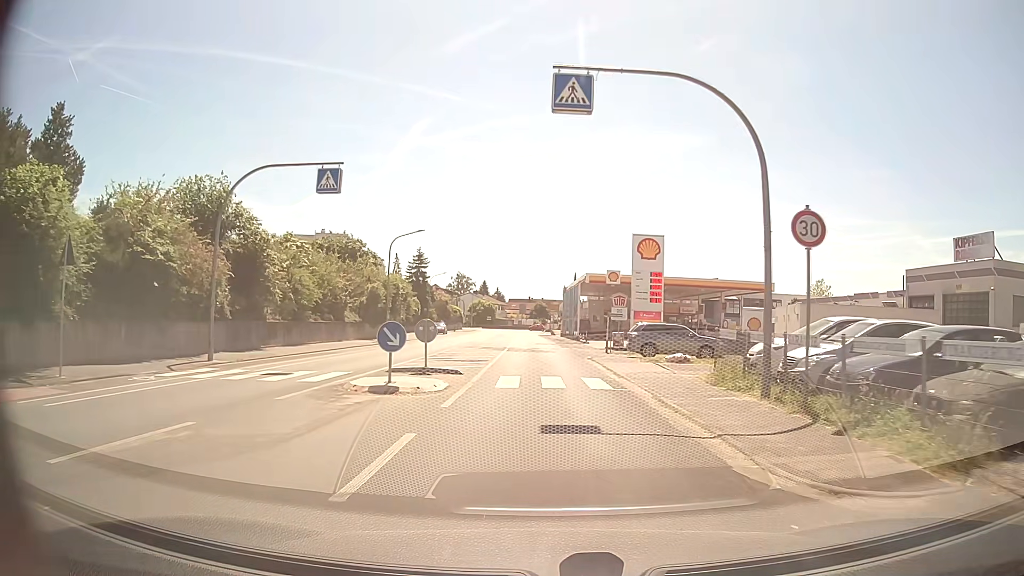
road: tertiary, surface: asphalt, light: Day
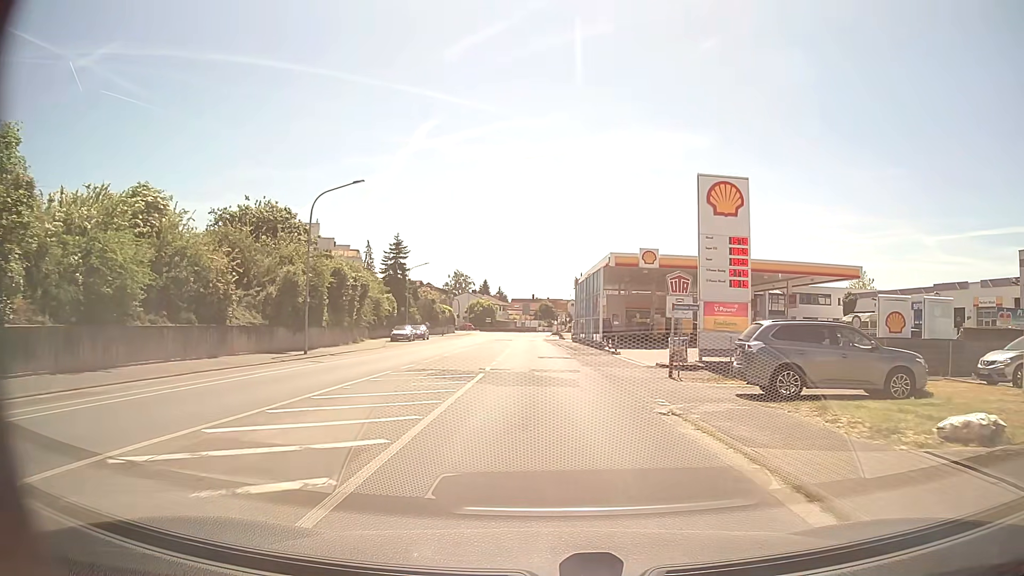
(-0.2, +17.6) m; -1°
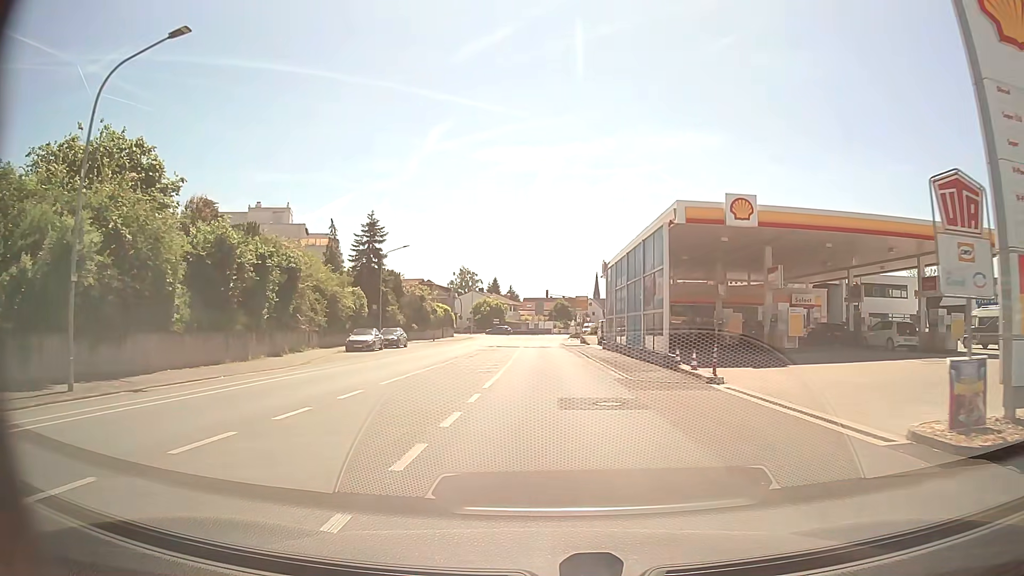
(-0.3, +17.6) m; -1°
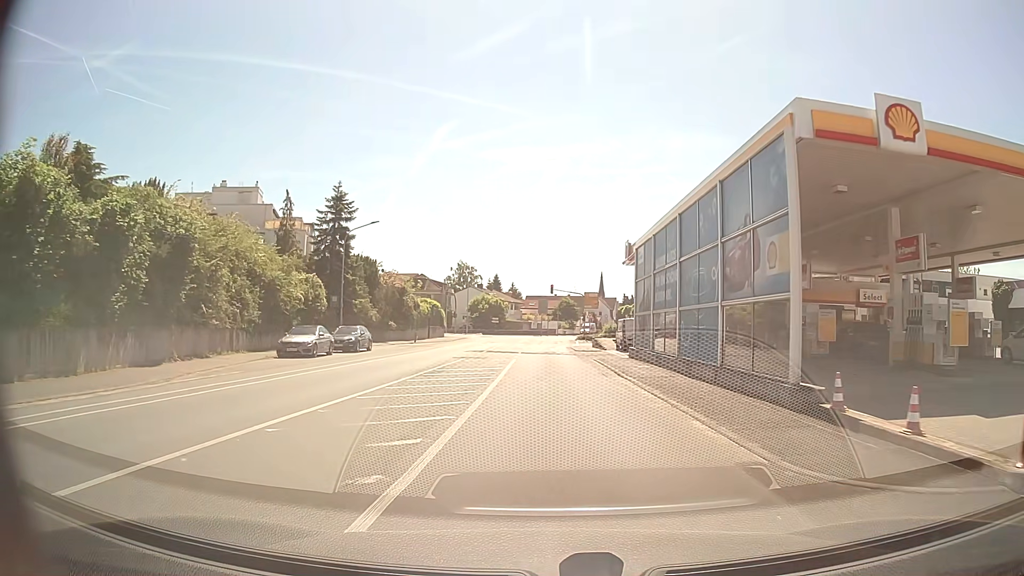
(-0.1, +11.7) m; -1°
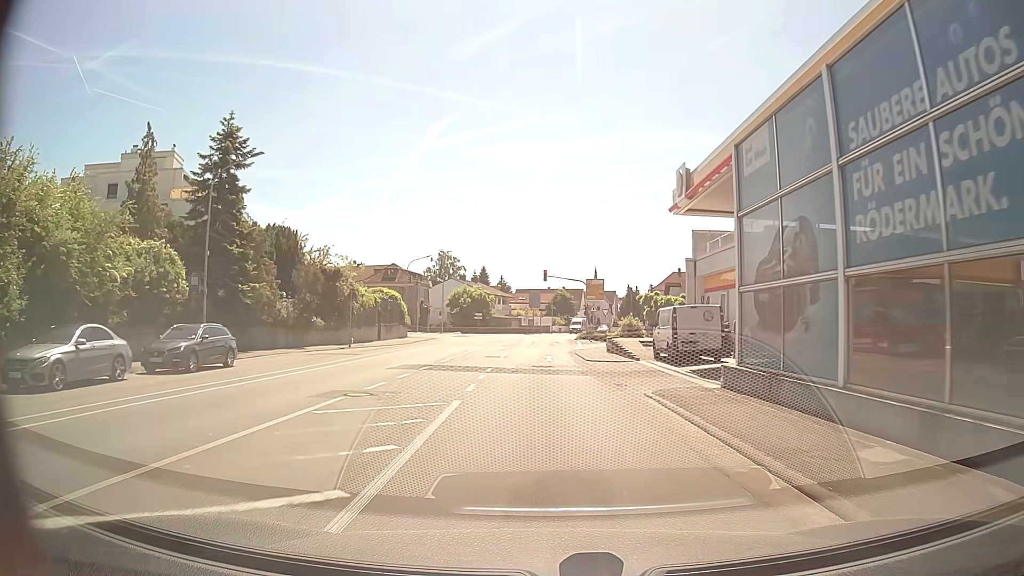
(+0.3, +17.5) m; +1°
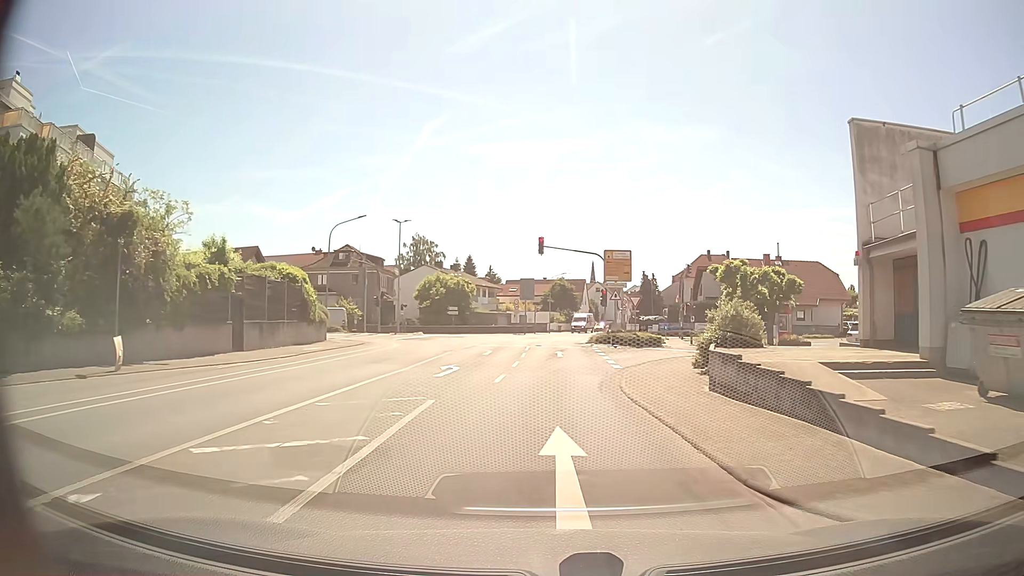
(0.0, +23.0) m; +1°
